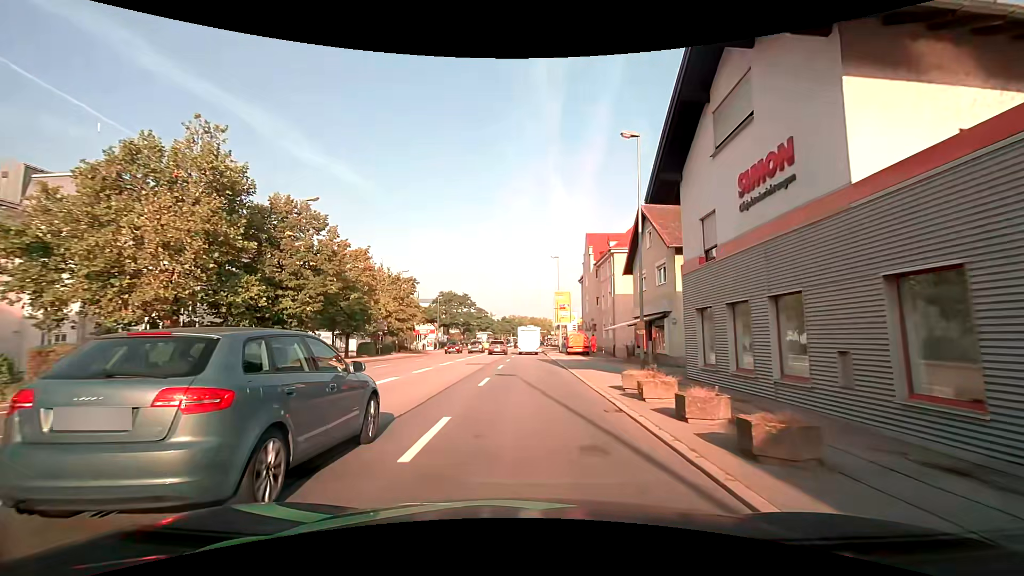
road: primary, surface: asphalt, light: Day
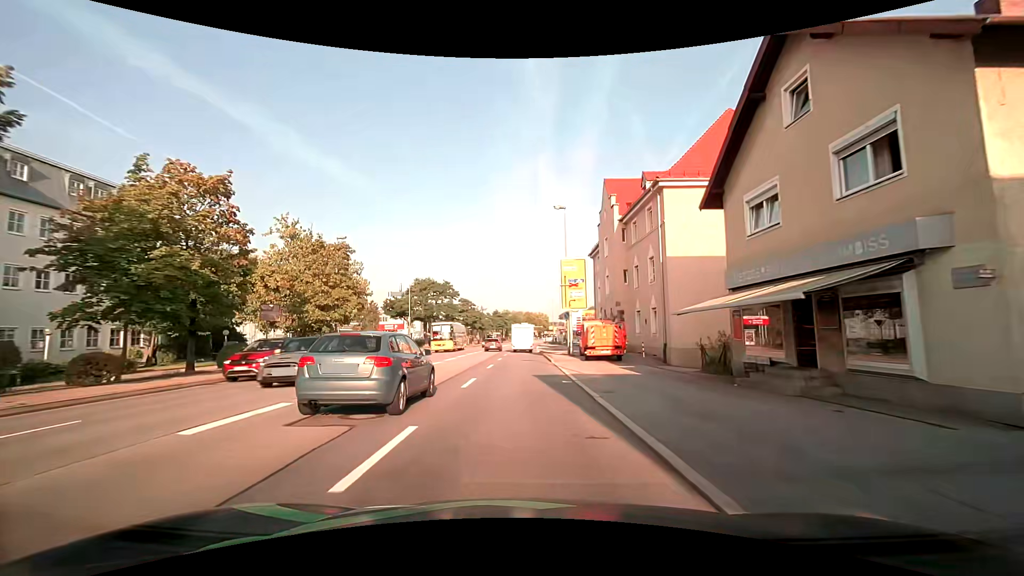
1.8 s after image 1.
(+0.1, +18.9) m; -1°
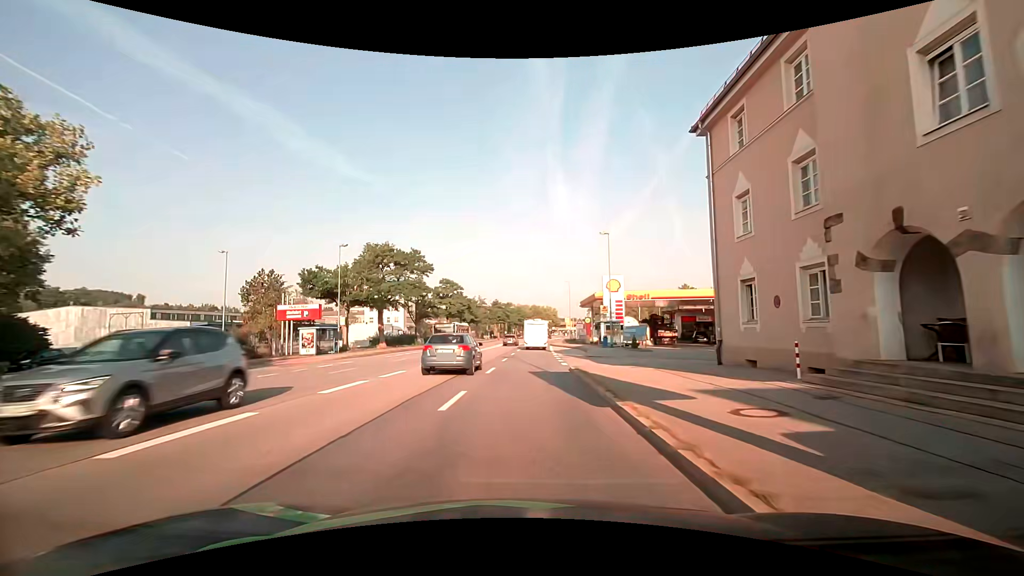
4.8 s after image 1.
(+0.2, +31.0) m; +1°
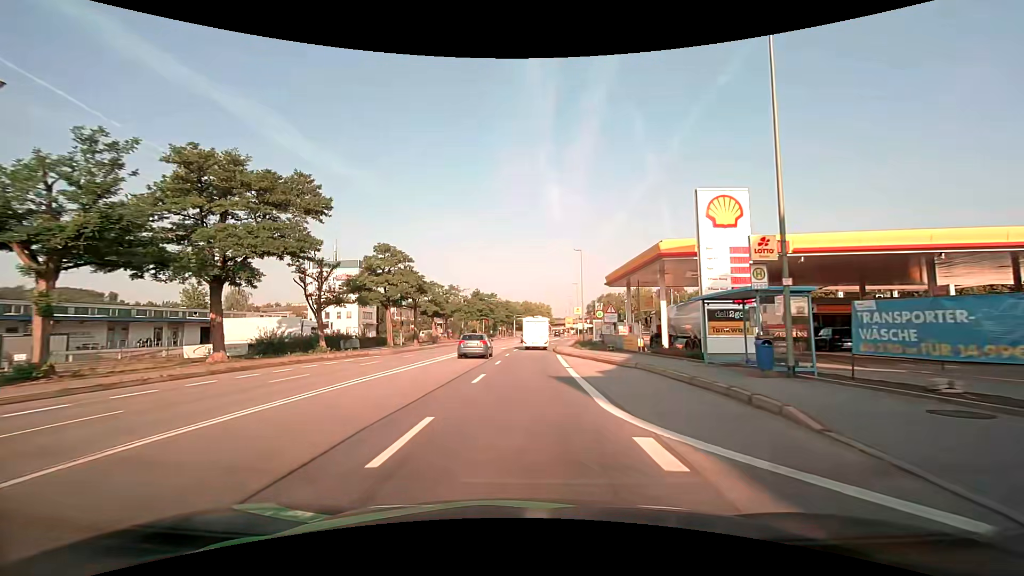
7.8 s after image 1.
(-0.2, +30.1) m; 0°
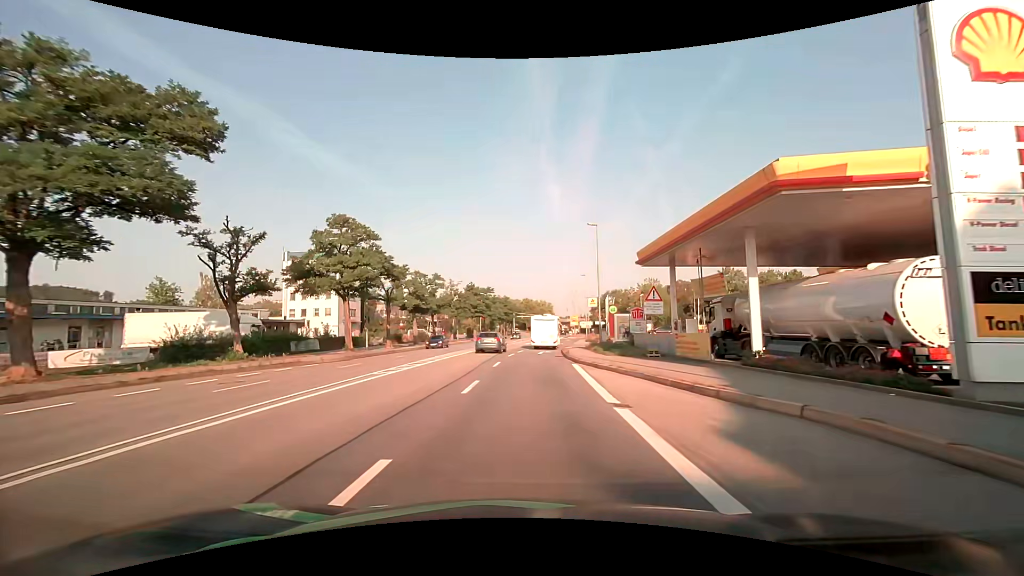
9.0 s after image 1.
(0.0, +11.6) m; 0°
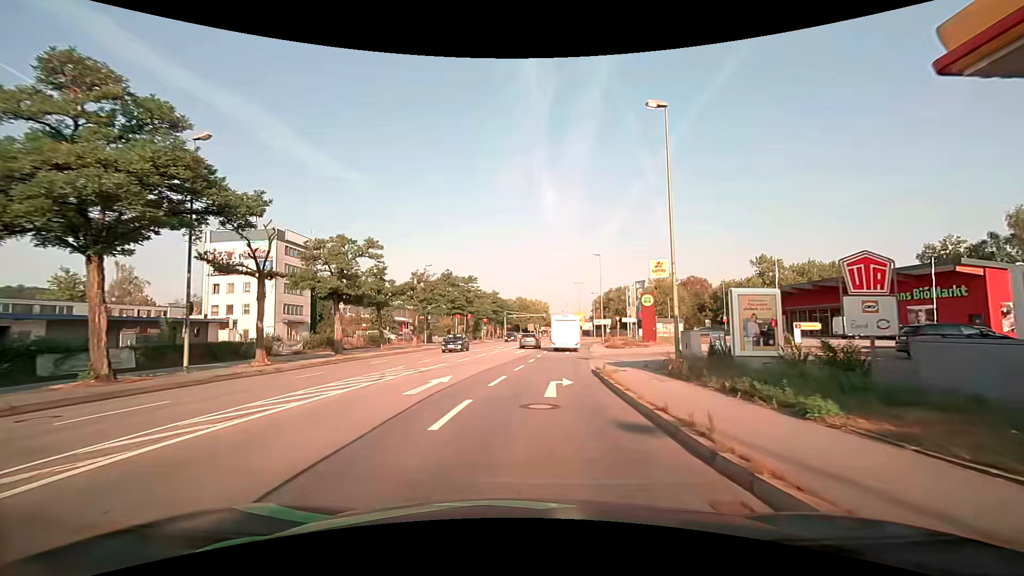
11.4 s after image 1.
(0.0, +21.8) m; +1°
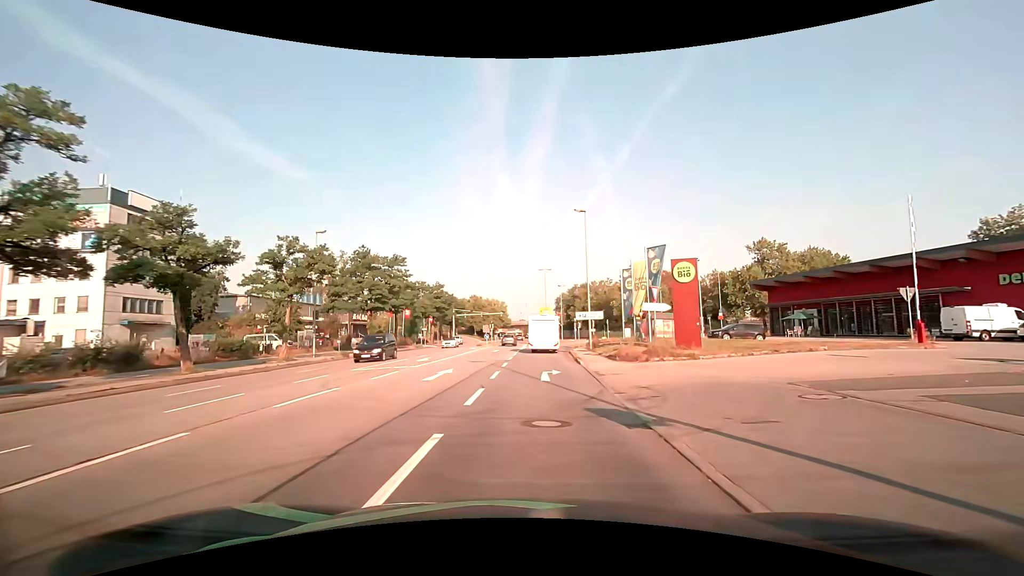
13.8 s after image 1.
(+0.7, +20.8) m; +4°
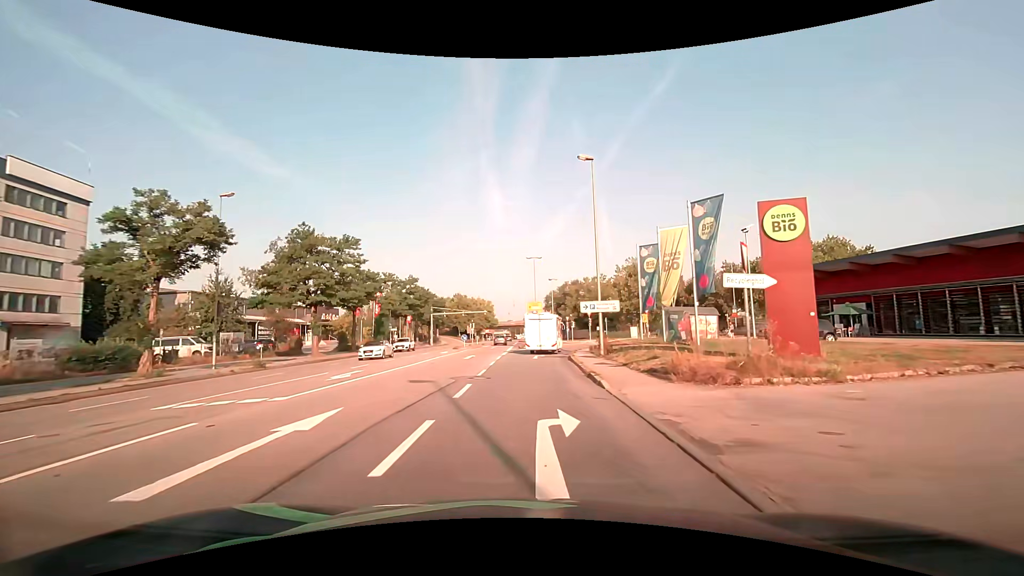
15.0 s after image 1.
(+0.2, +10.8) m; +2°
(0, +10) (0, +20) (0, +30) (+1, +40) (+3, +50) (+7, +59) (+13, +67) (+20, +74) (+28, +80) (+36, +86) m
